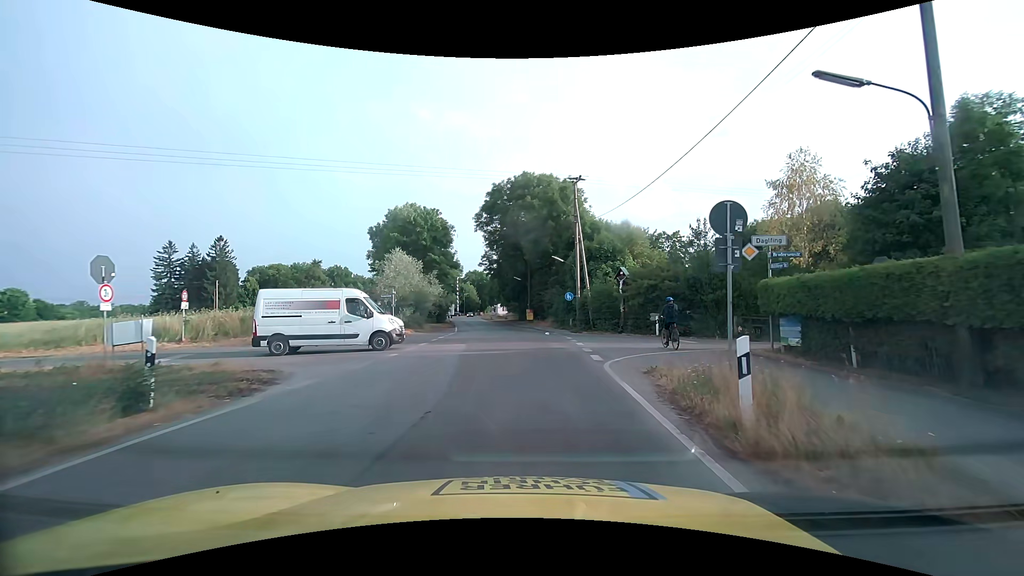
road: tertiary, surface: asphalt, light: Day
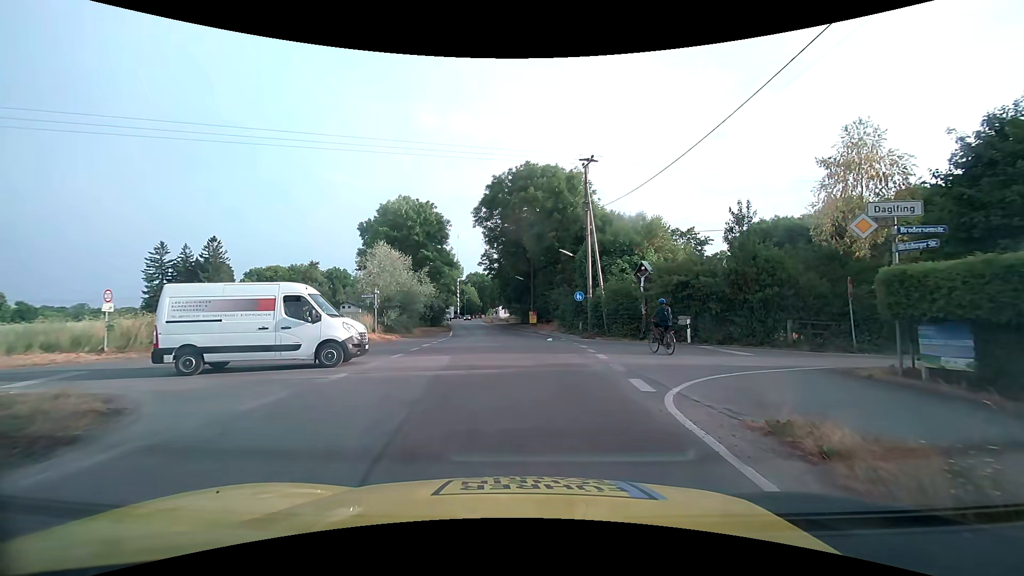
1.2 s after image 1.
(0.0, +5.2) m; 0°
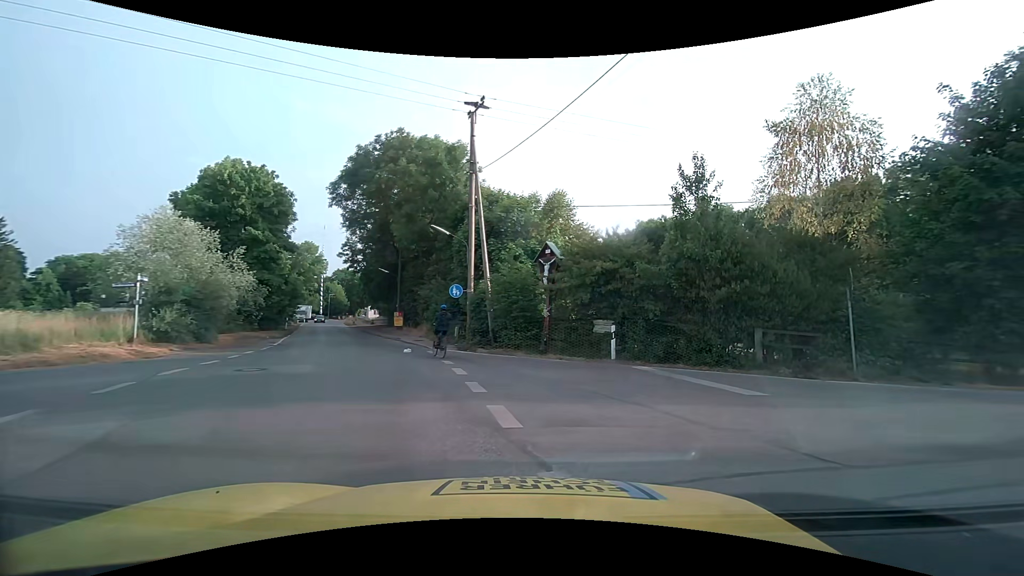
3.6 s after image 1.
(+0.5, +9.0) m; +13°
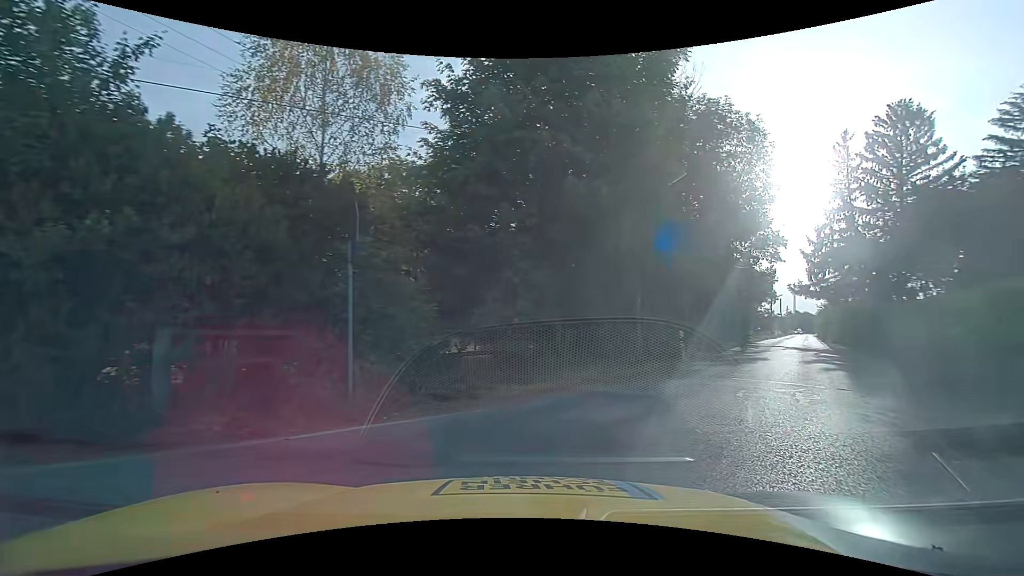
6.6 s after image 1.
(+3.5, +8.4) m; +53°
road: unclassified
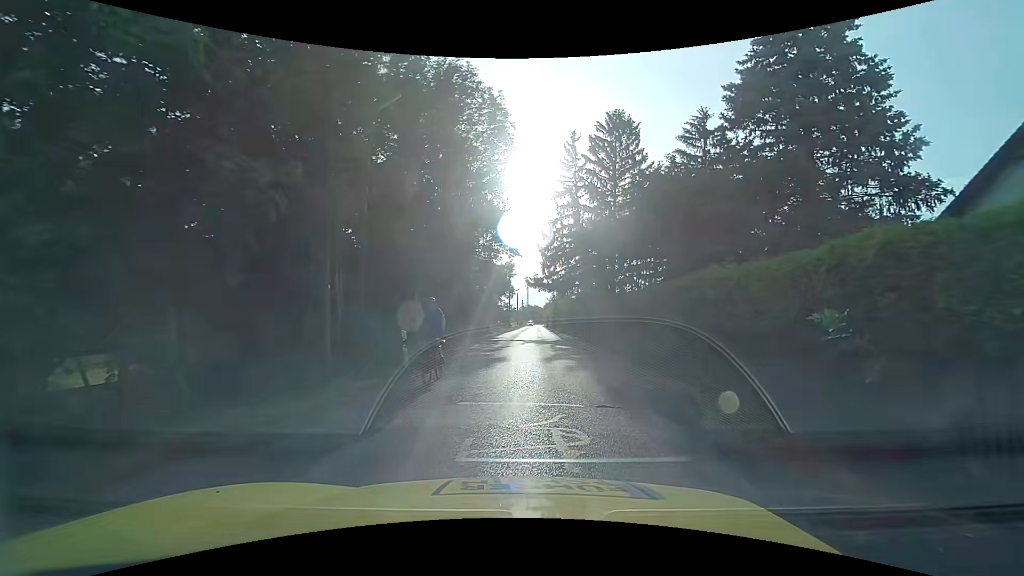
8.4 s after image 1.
(+1.5, +5.5) m; +26°
(+1, +10) (+1, +20) (+2, +30) (+2, +40) (+3, +50) (+3, +60) (+4, +70) (+4, +80) (+5, +90) (+5, +100) m
